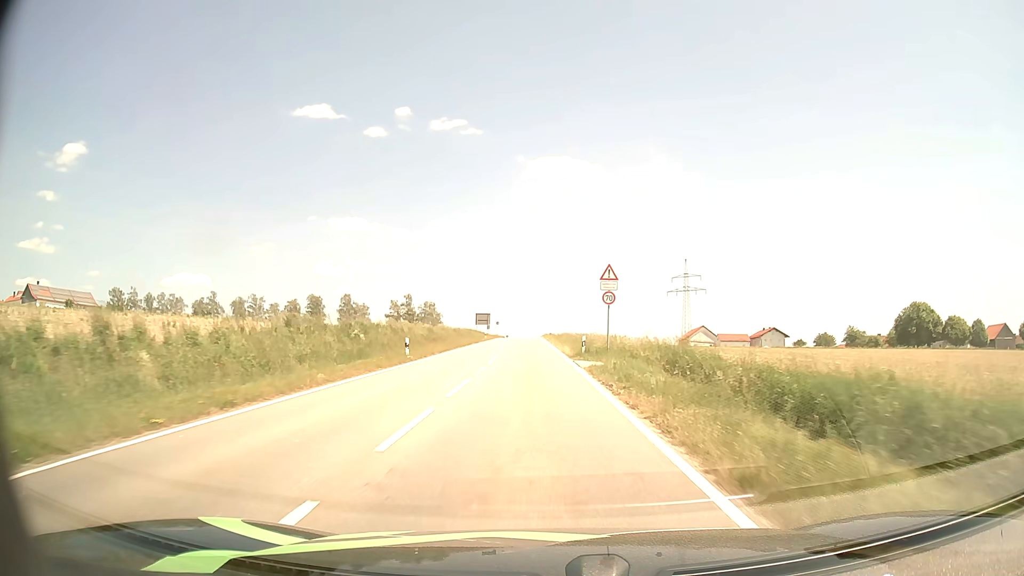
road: tertiary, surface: asphalt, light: Day
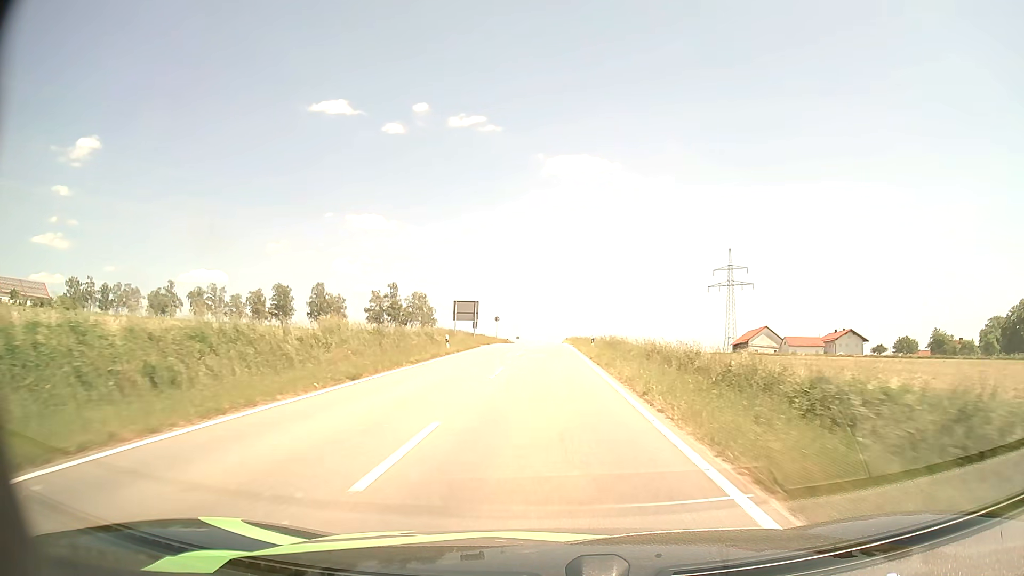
(-1.2, +45.1) m; -2°
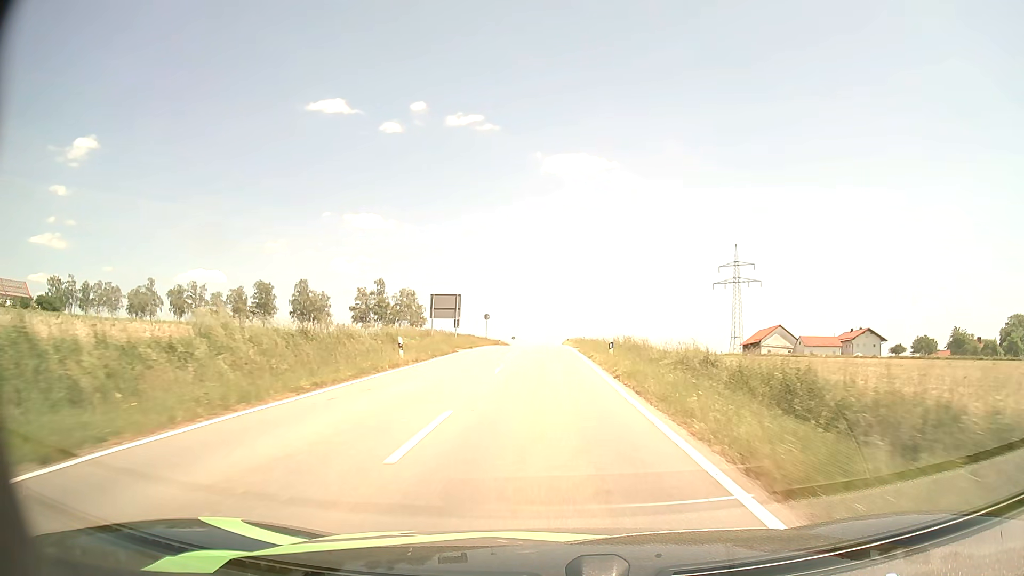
(0.0, +11.4) m; 0°
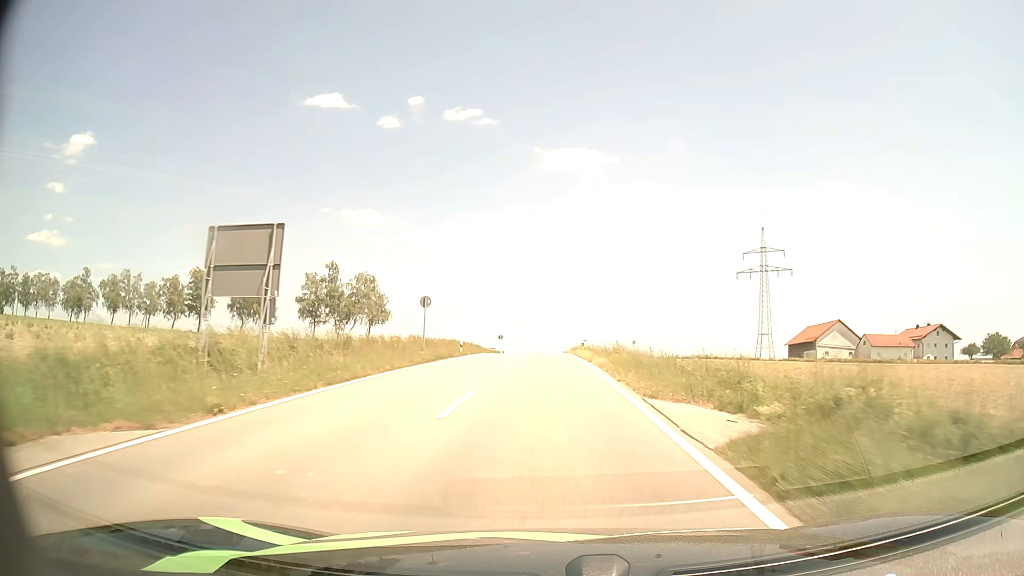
(0.0, +33.9) m; 0°
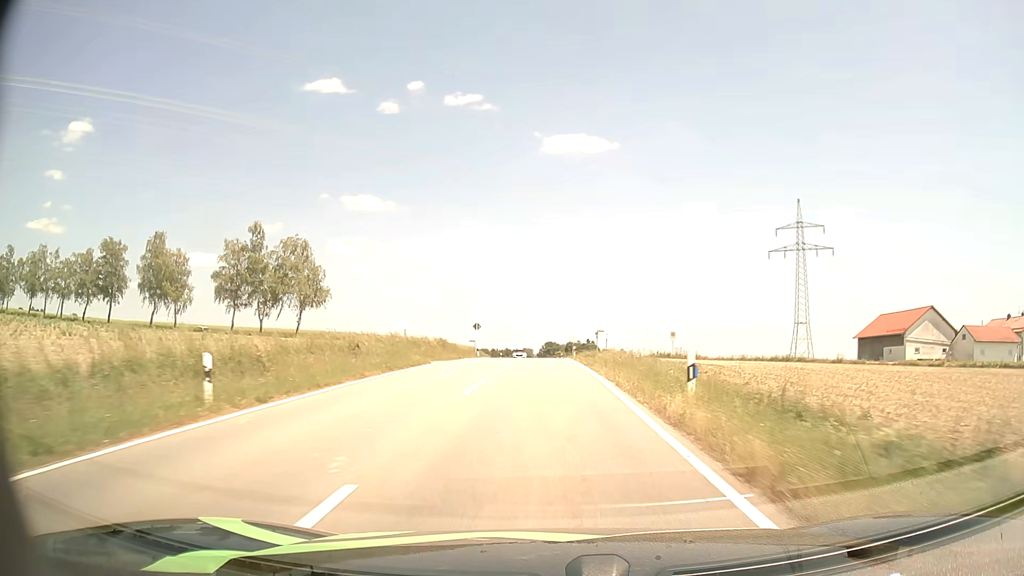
(0.0, +33.0) m; 0°
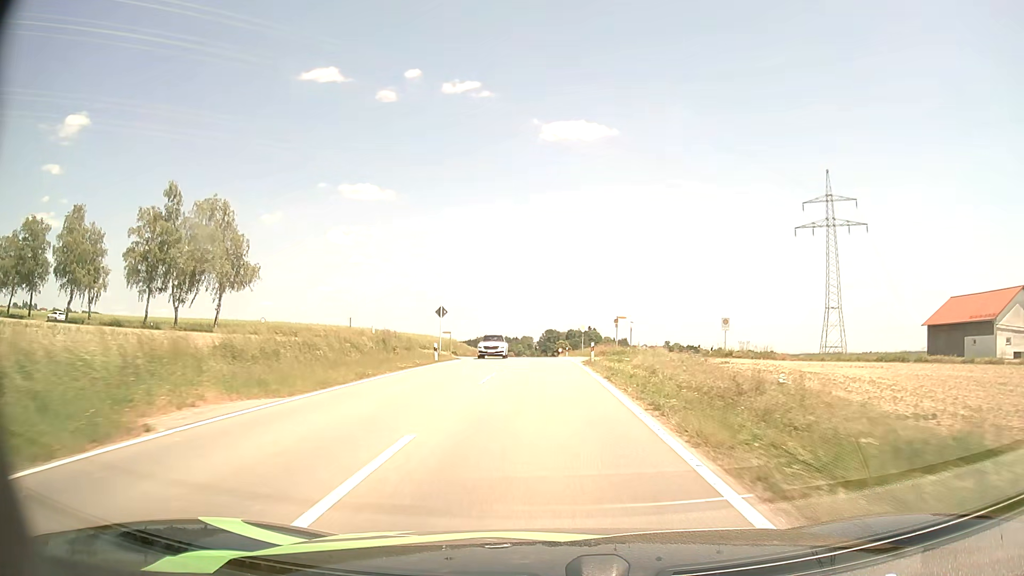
(0.0, +21.7) m; 0°
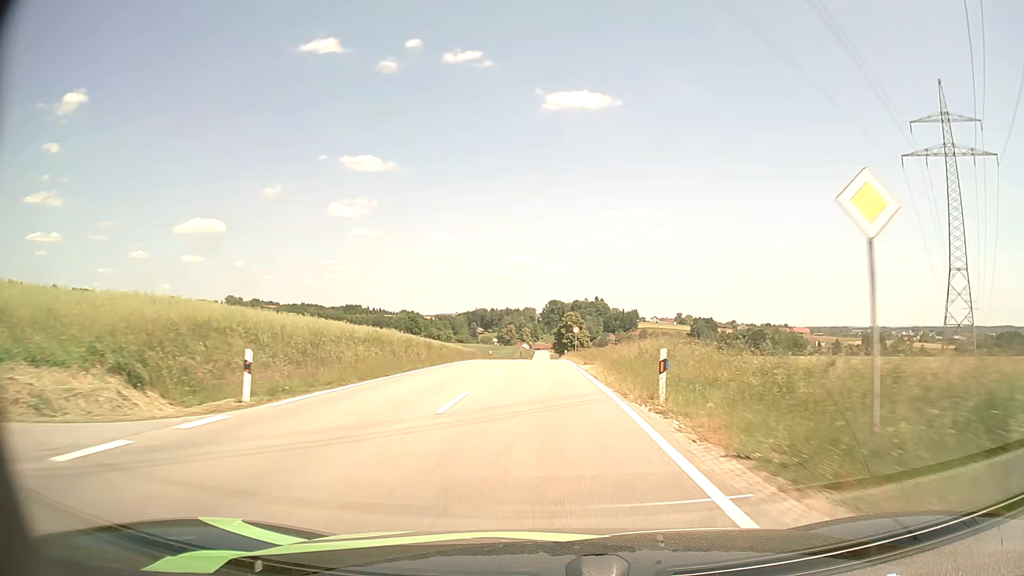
(-0.1, +55.3) m; 0°
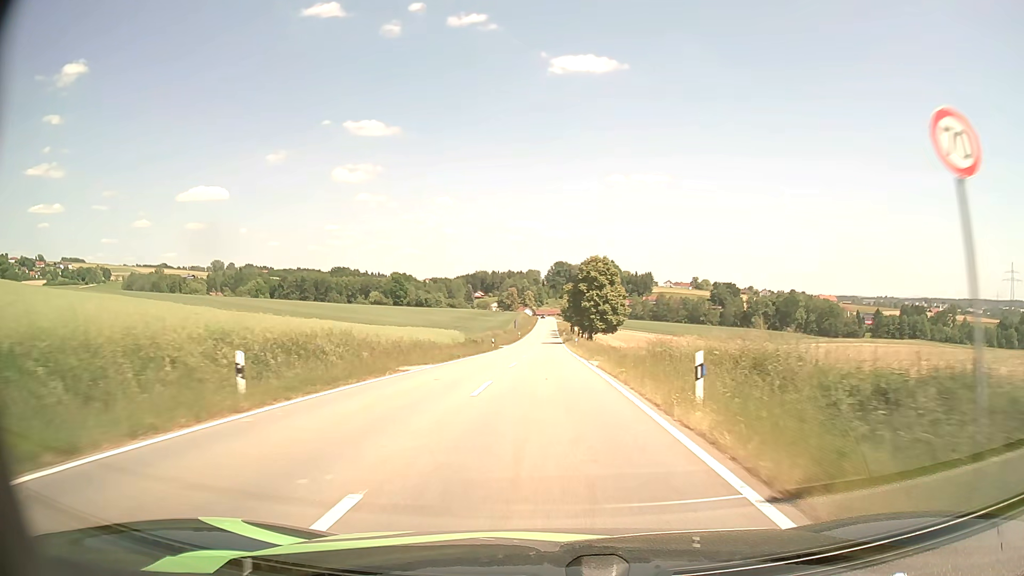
(-0.5, +59.3) m; 0°
(0, +10) (0, +20) (0, +30) (0, +40) (0, +50) (0, +60) (0, +70) (0, +80) (0, +90) (0, +100) m
